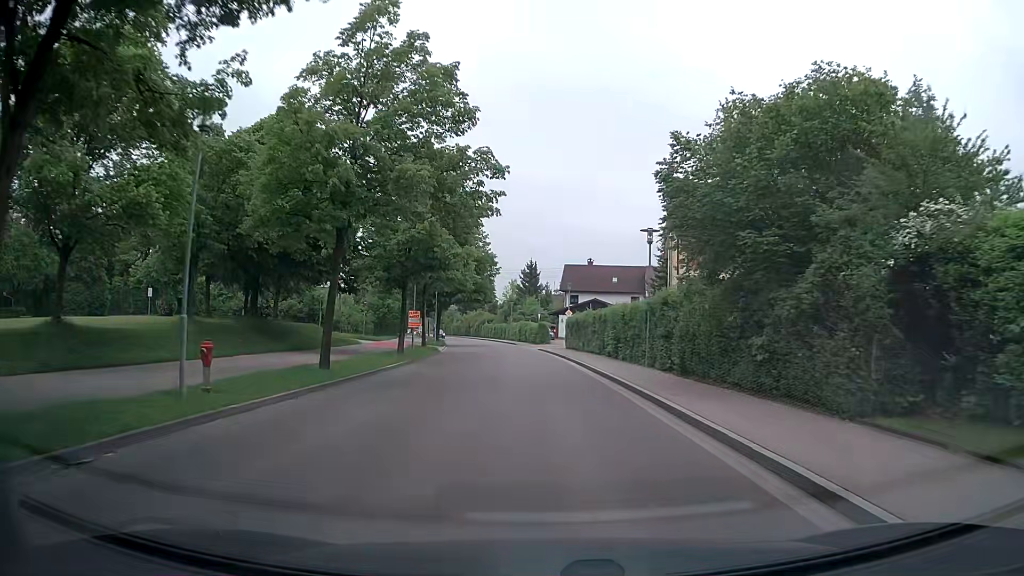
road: tertiary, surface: asphalt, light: Day
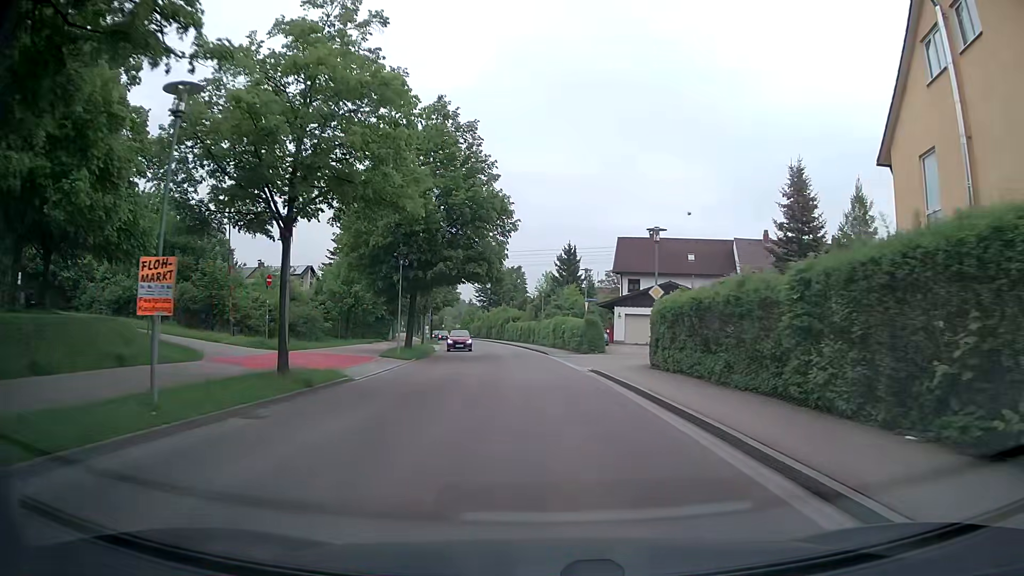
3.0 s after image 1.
(-0.7, +27.6) m; -3°
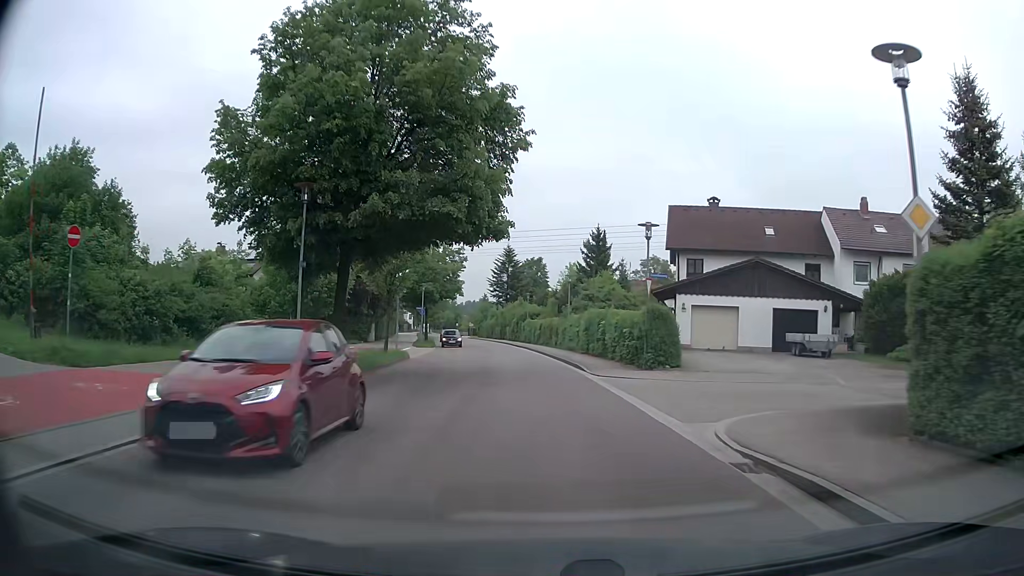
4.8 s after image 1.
(-0.2, +16.6) m; -1°
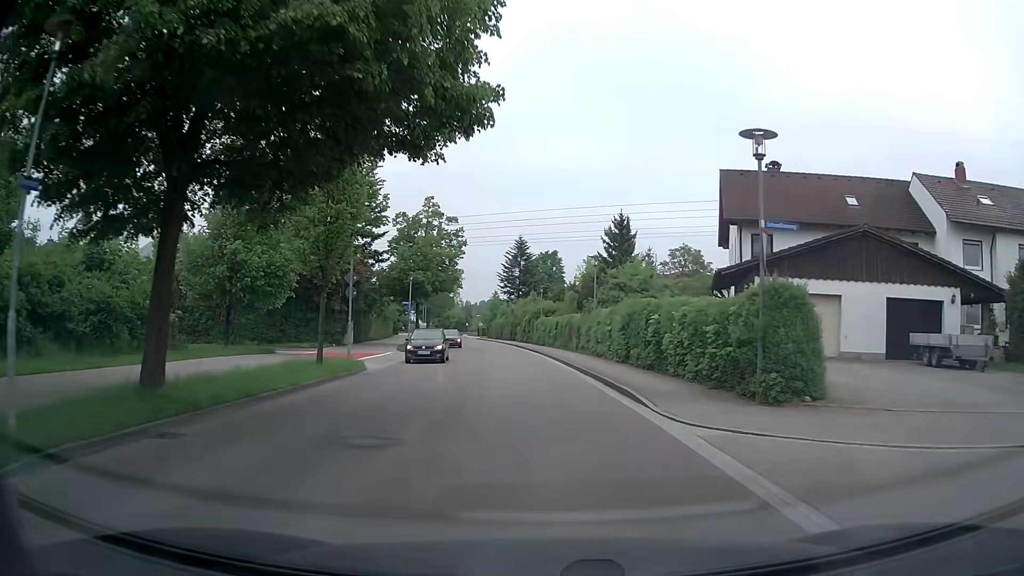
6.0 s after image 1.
(-0.2, +11.0) m; -1°
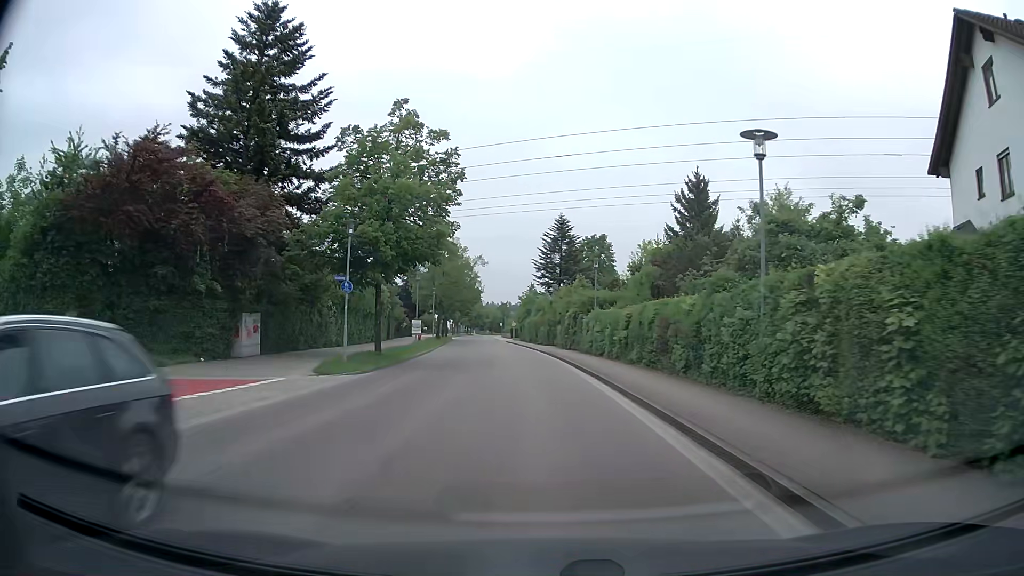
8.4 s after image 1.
(-1.0, +22.0) m; -4°
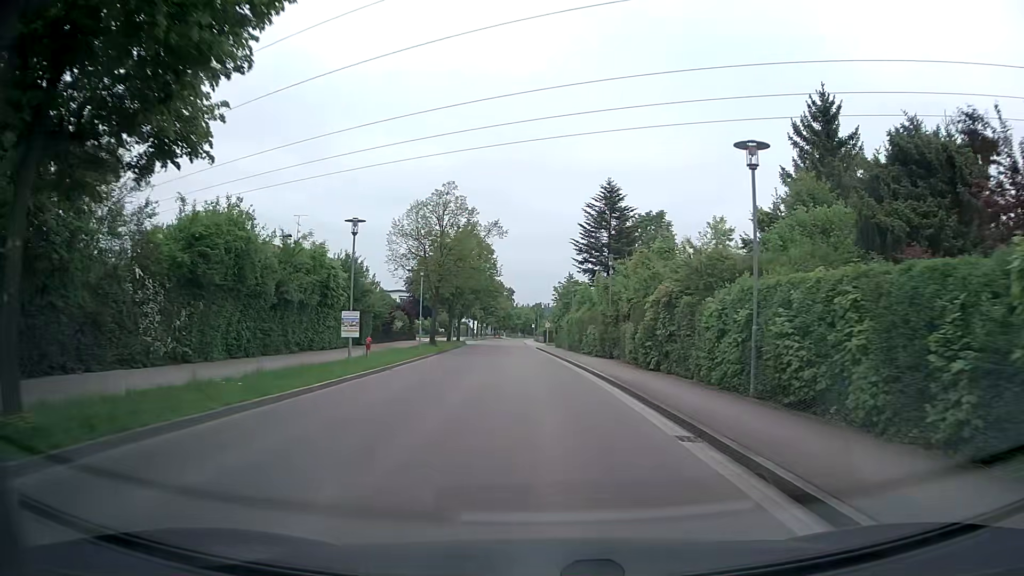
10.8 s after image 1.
(-0.7, +22.4) m; -4°
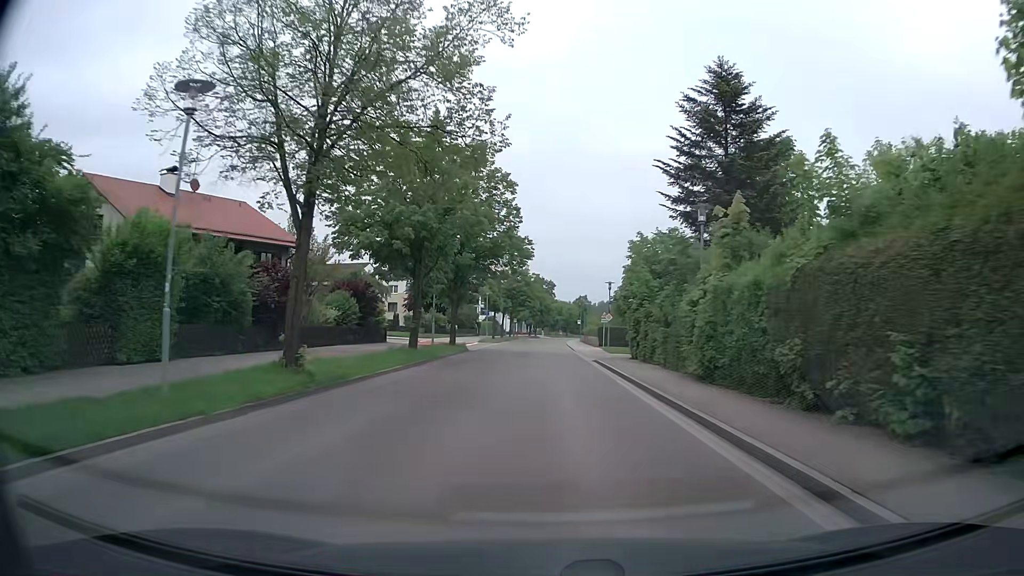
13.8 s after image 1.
(-0.9, +31.8) m; -3°
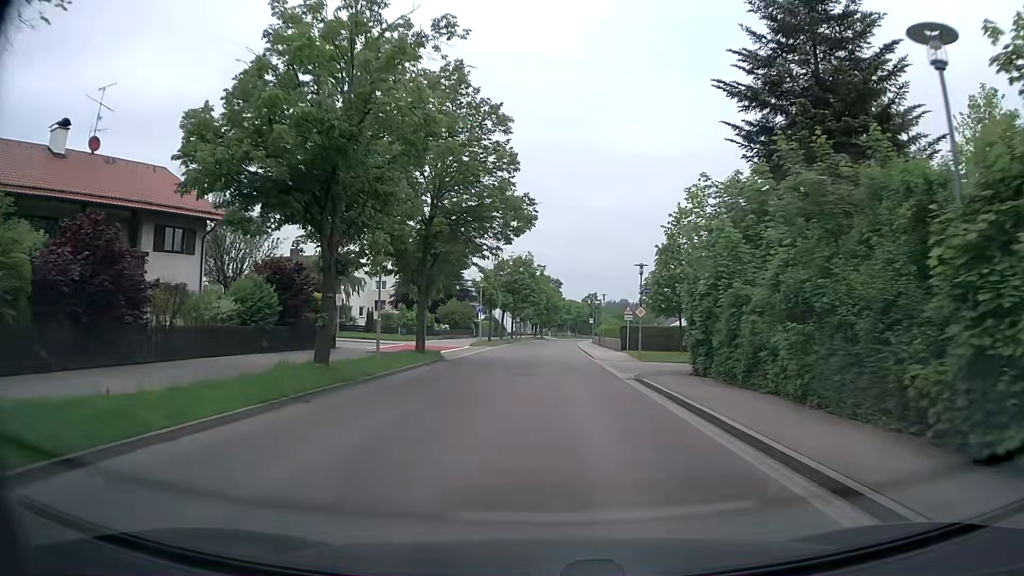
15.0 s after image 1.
(-0.1, +12.7) m; 0°
(0, +10) (0, +20) (0, +30) (0, +40) (0, +50) (+1, +60) (+1, +70) (+2, +80) (+2, +90) (+3, +100) m
